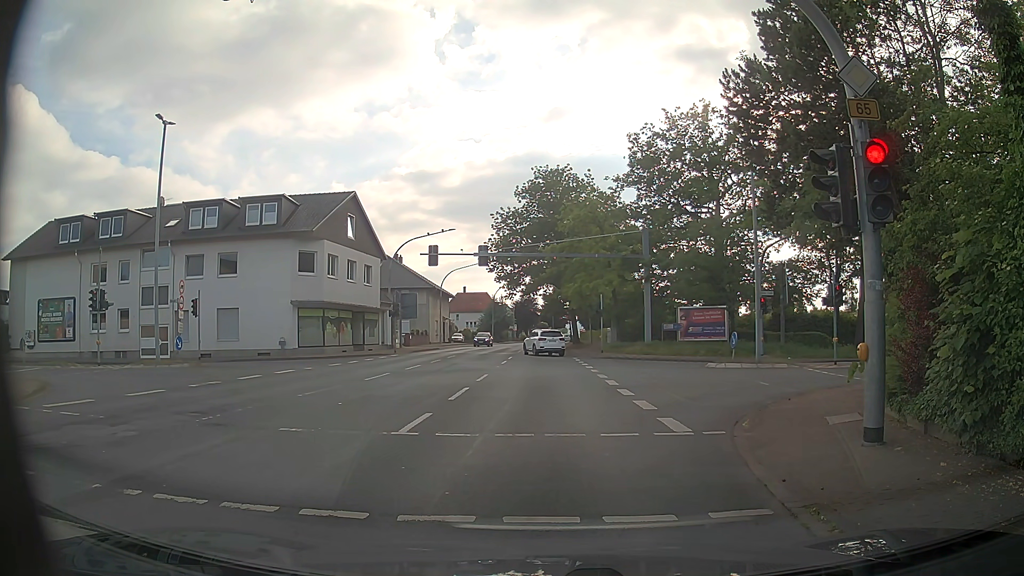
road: primary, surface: asphalt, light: Day
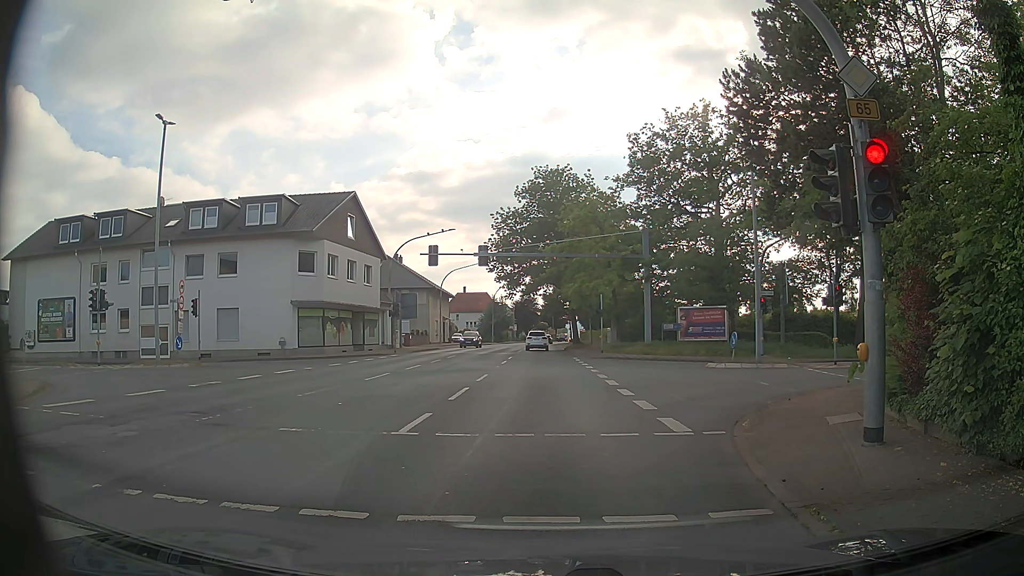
(0.0, 0.0) m; 0°
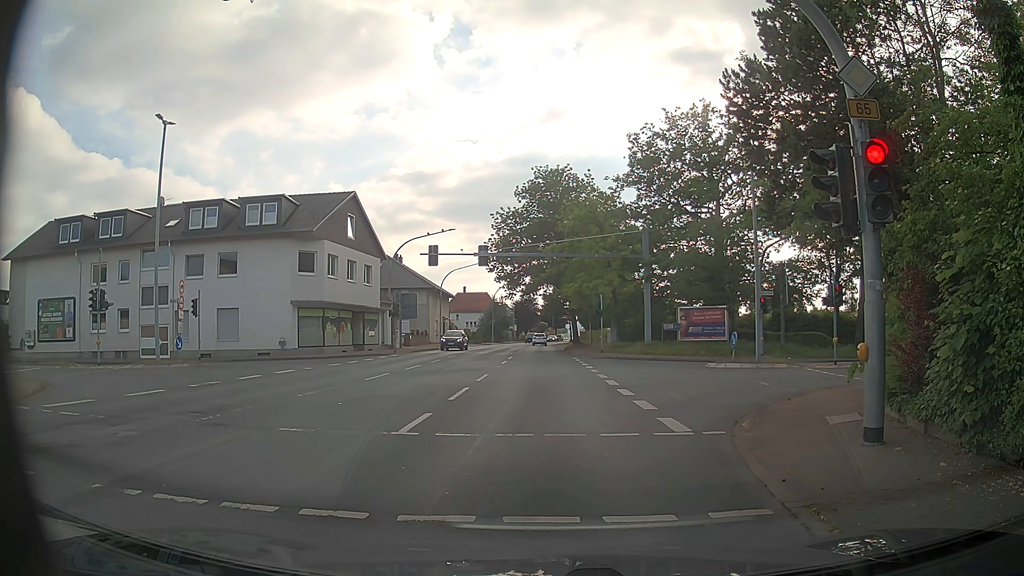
(0.0, 0.0) m; 0°
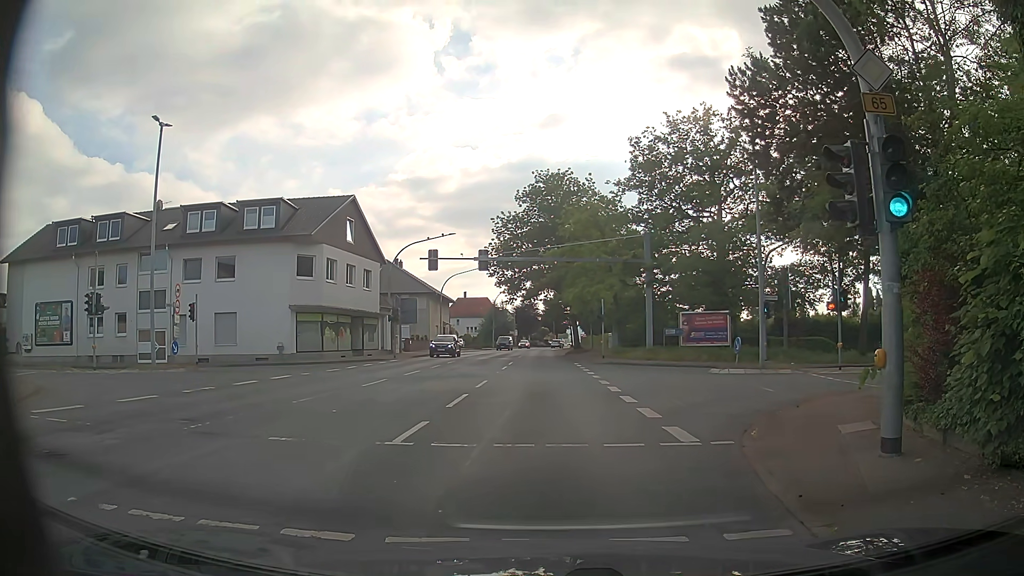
(0.0, +0.5) m; 0°
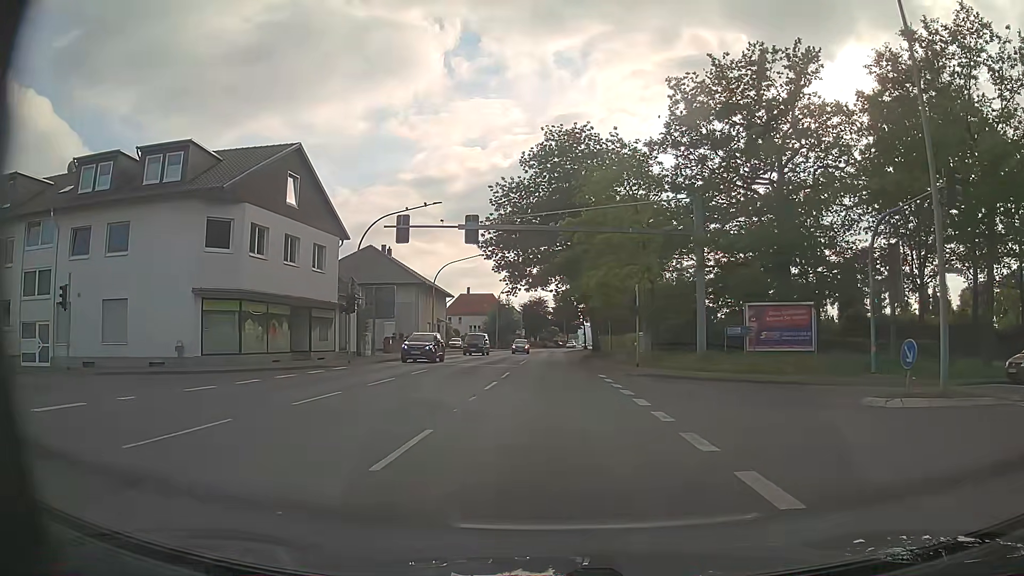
(-0.7, +13.2) m; -3°
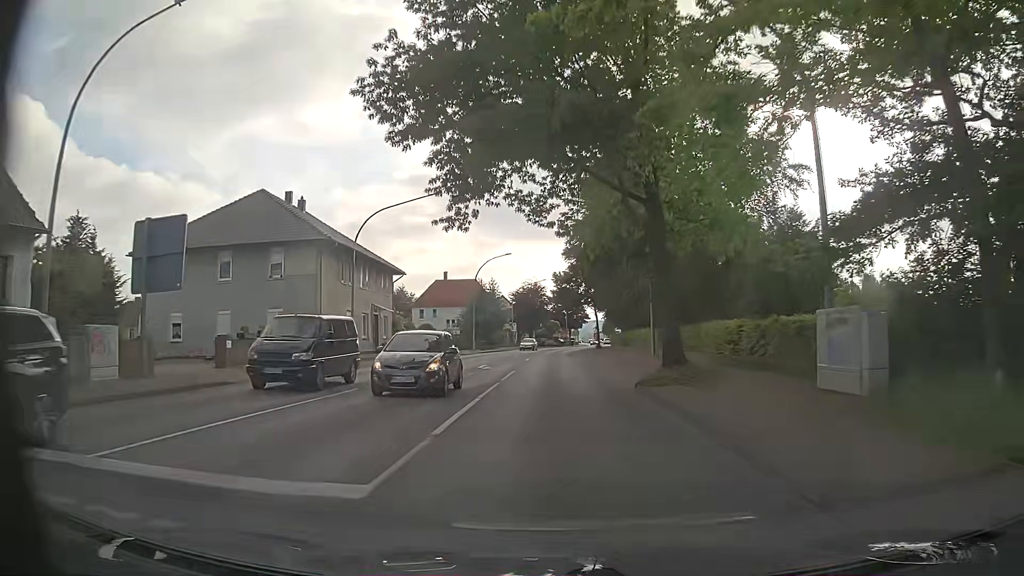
(+0.1, +29.4) m; +1°
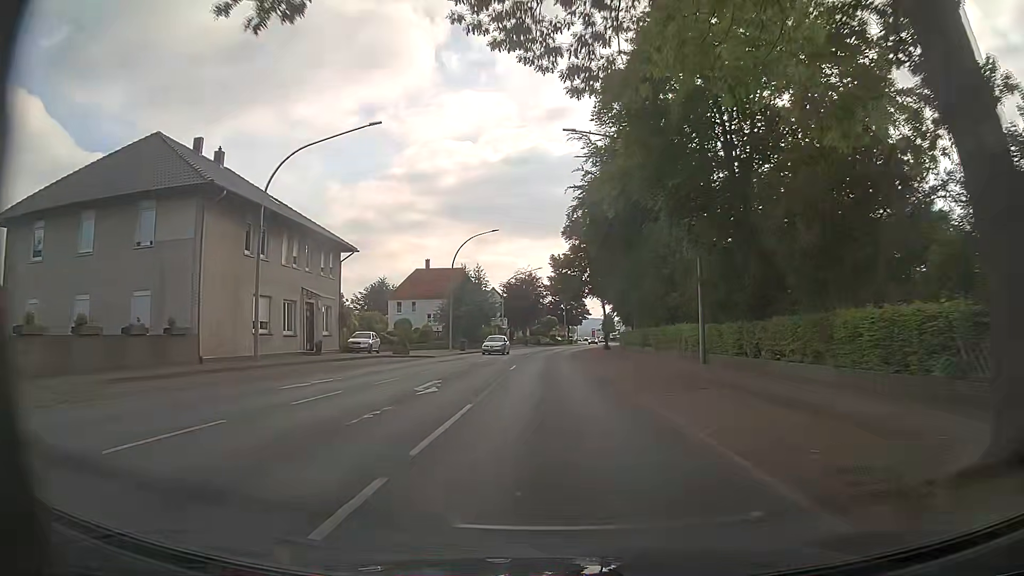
(-0.1, +14.1) m; 0°
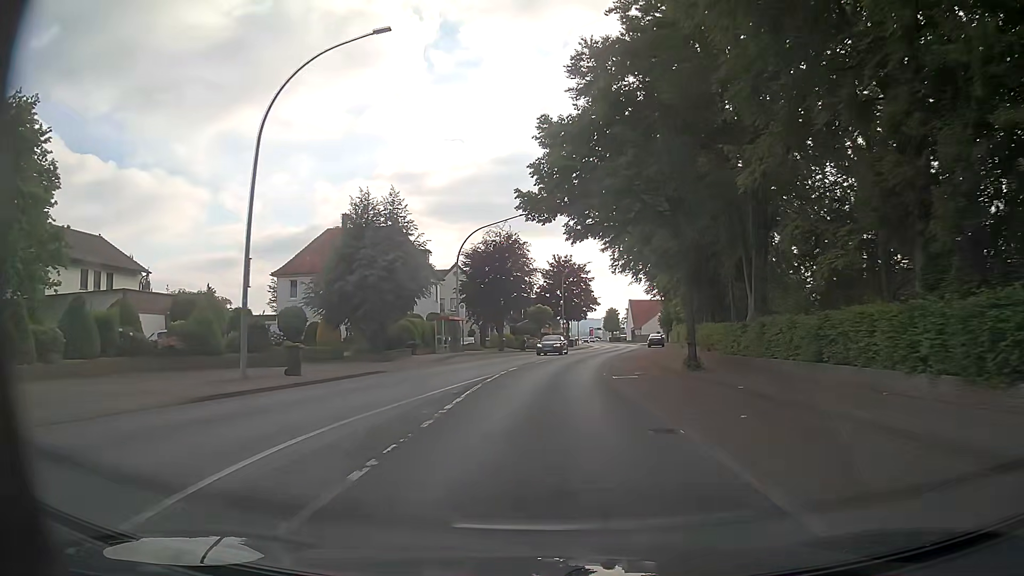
(+0.3, +37.4) m; +1°
(0, +10) (0, +20) (+1, +30) (+2, +40) (+3, +50) (+5, +60) (+7, +70) (+8, +79) (+10, +89) (+11, +99) m
